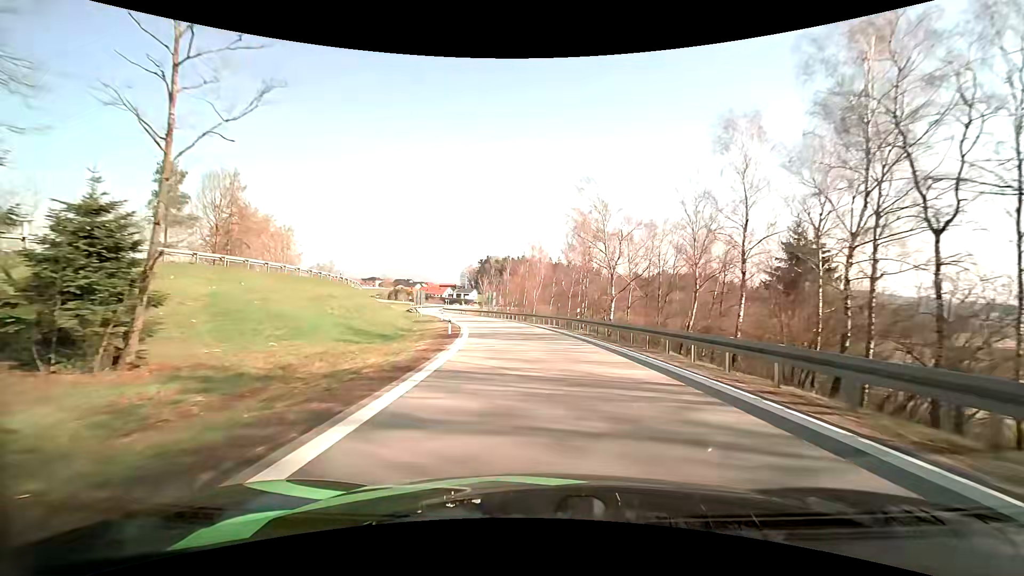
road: motorway_link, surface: asphalt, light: Day
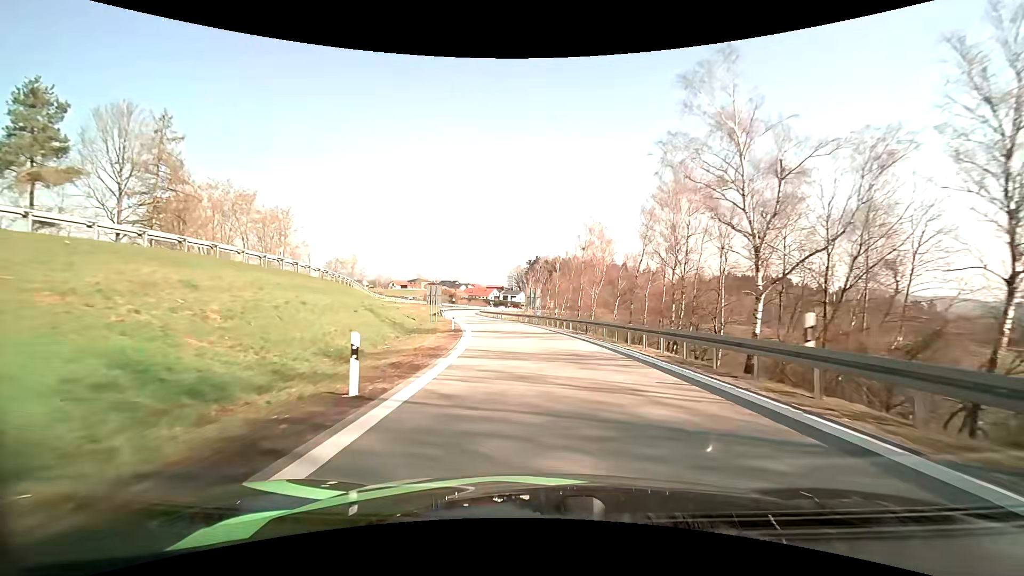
(-0.8, +20.6) m; -5°
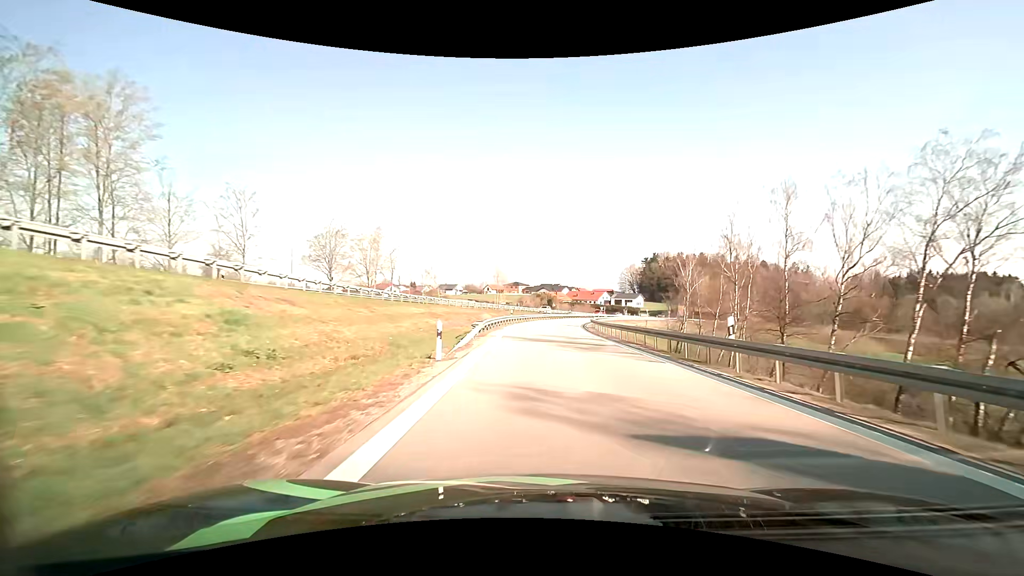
(-6.3, +50.3) m; -12°
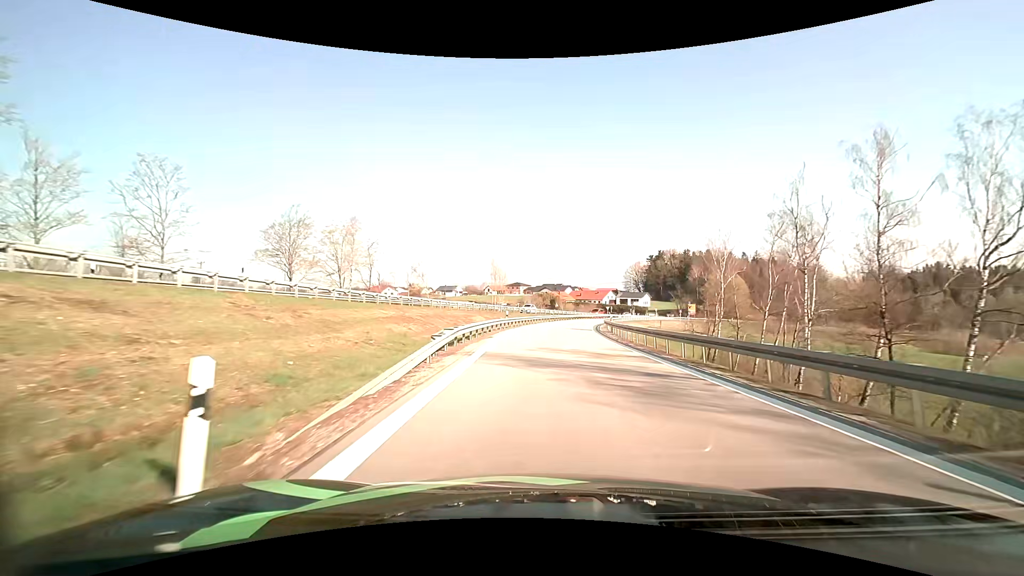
(0.0, +9.8) m; 0°
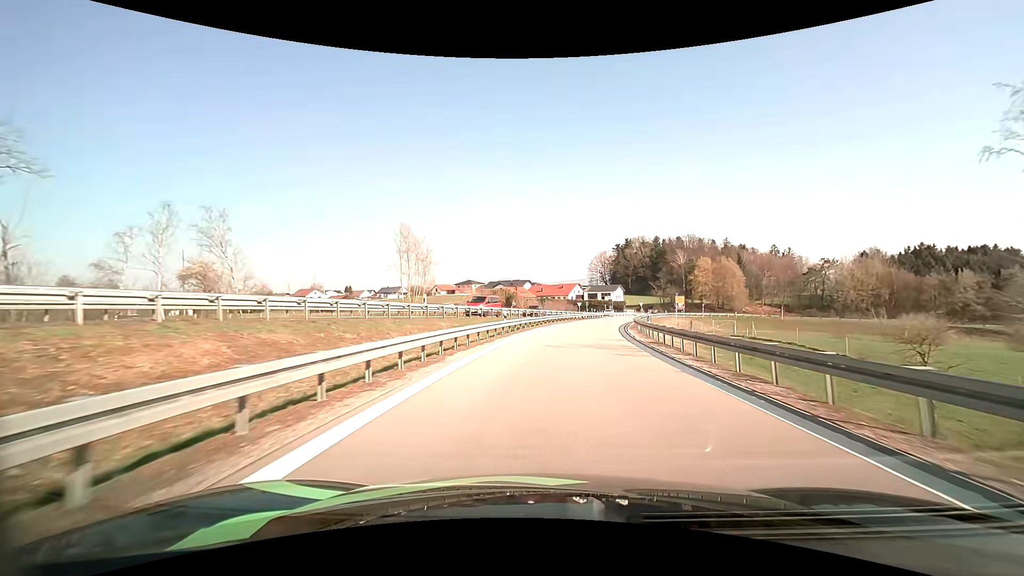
(+1.0, +39.2) m; +5°
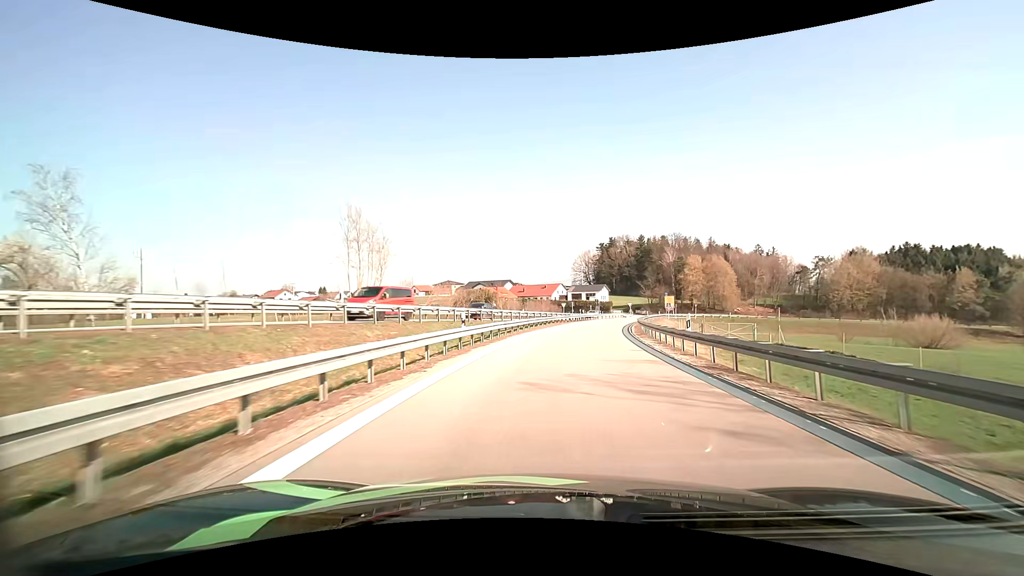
(+0.2, +9.8) m; +2°
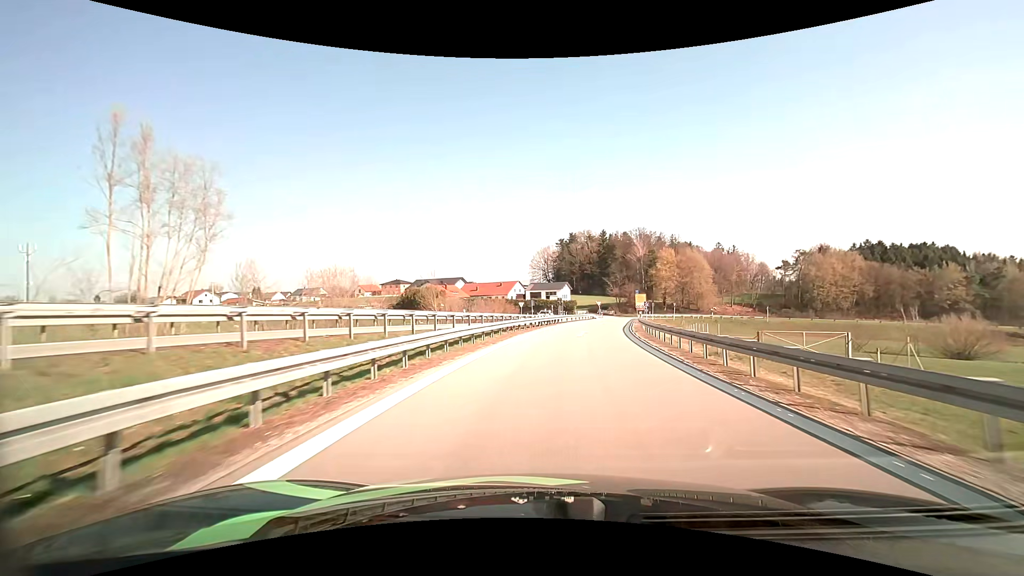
(+0.8, +19.6) m; +5°
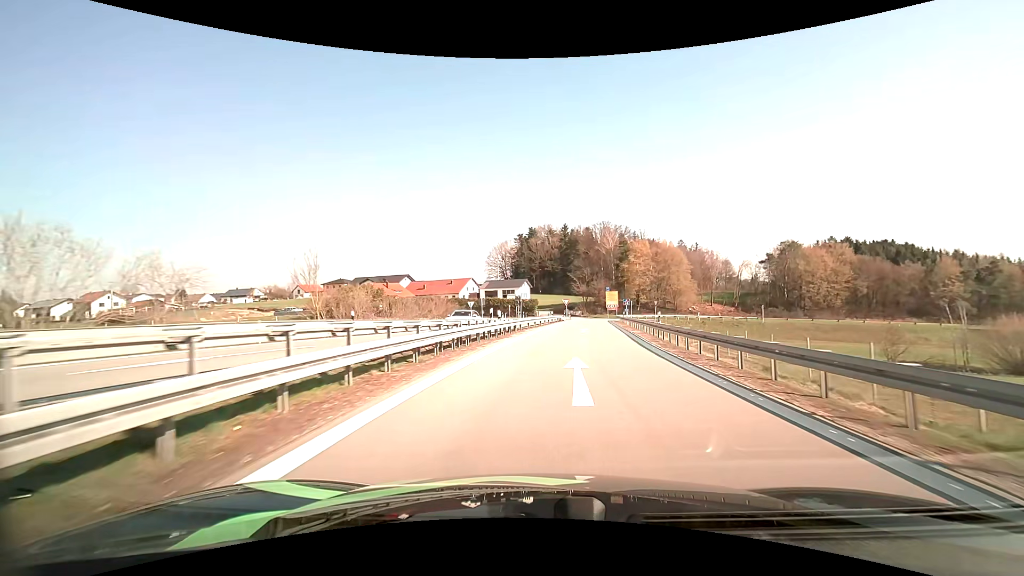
(+0.8, +19.2) m; +5°
(0, +10) (+1, +20) (+1, +30) (+3, +40) (+4, +50) (+5, +60) (+6, +70) (+8, +80) (+7, +89) (+2, +98) m
